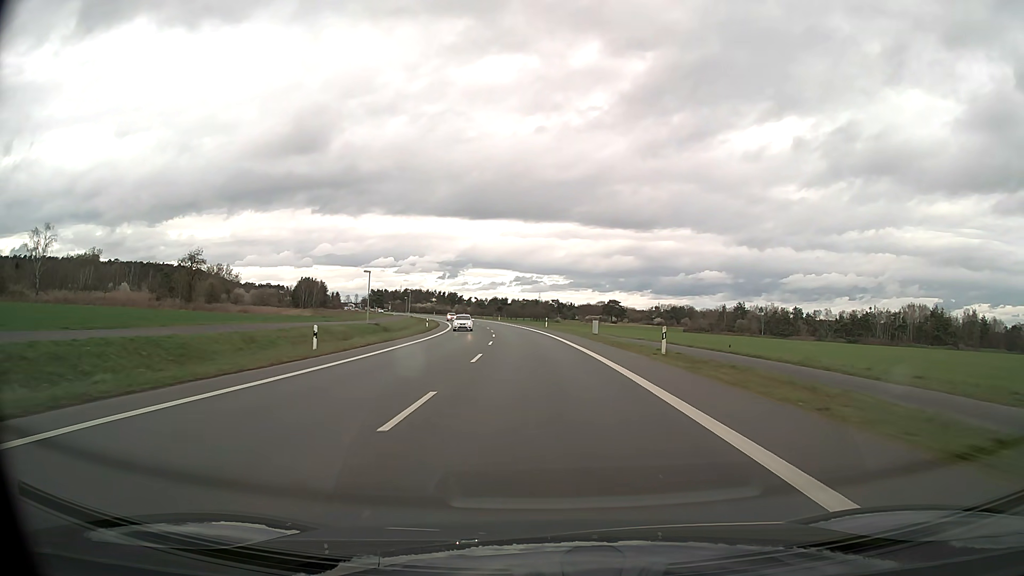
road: primary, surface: asphalt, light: Day
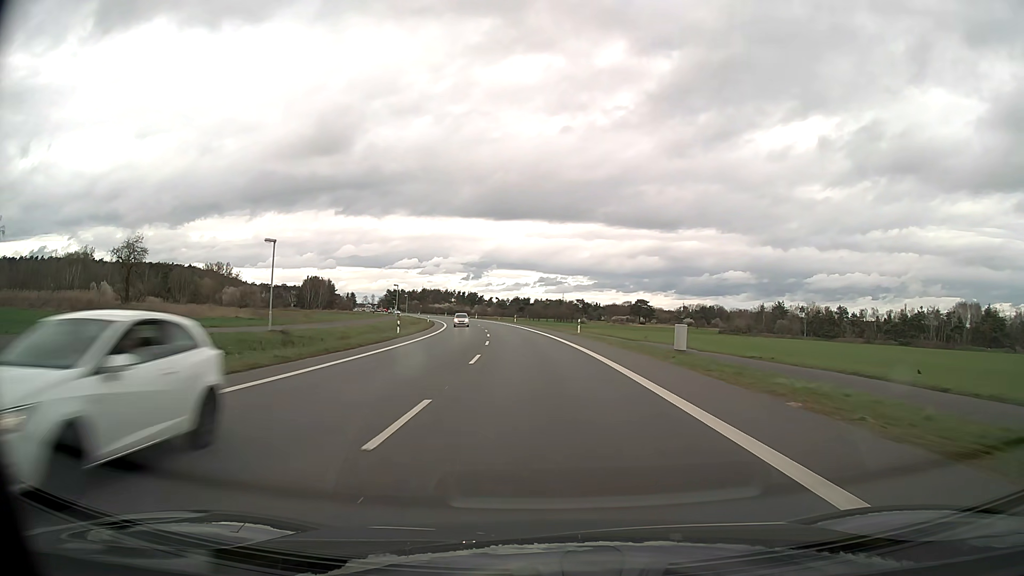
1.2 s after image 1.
(-0.5, +25.2) m; -2°
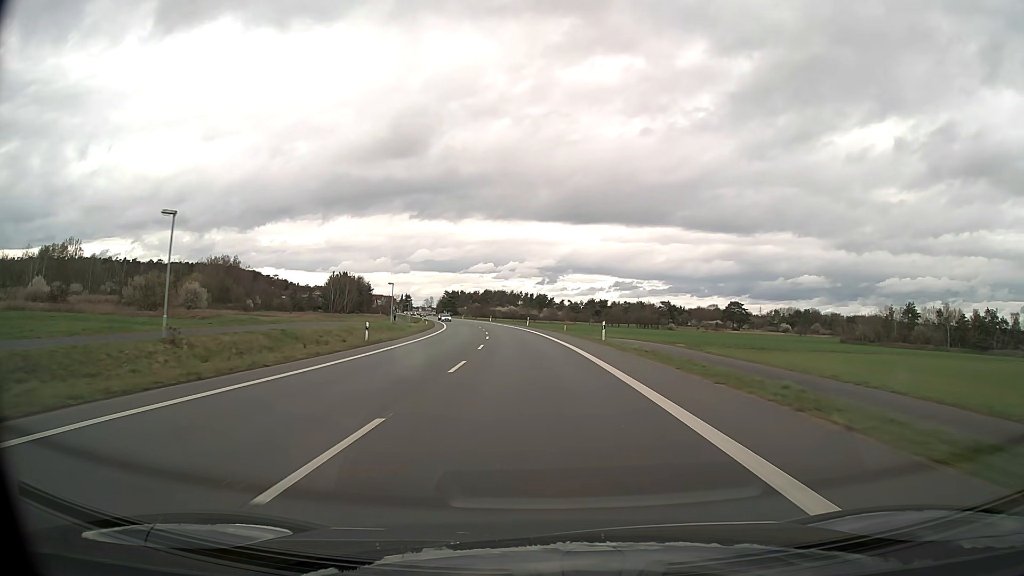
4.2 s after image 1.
(-3.2, +63.0) m; -6°
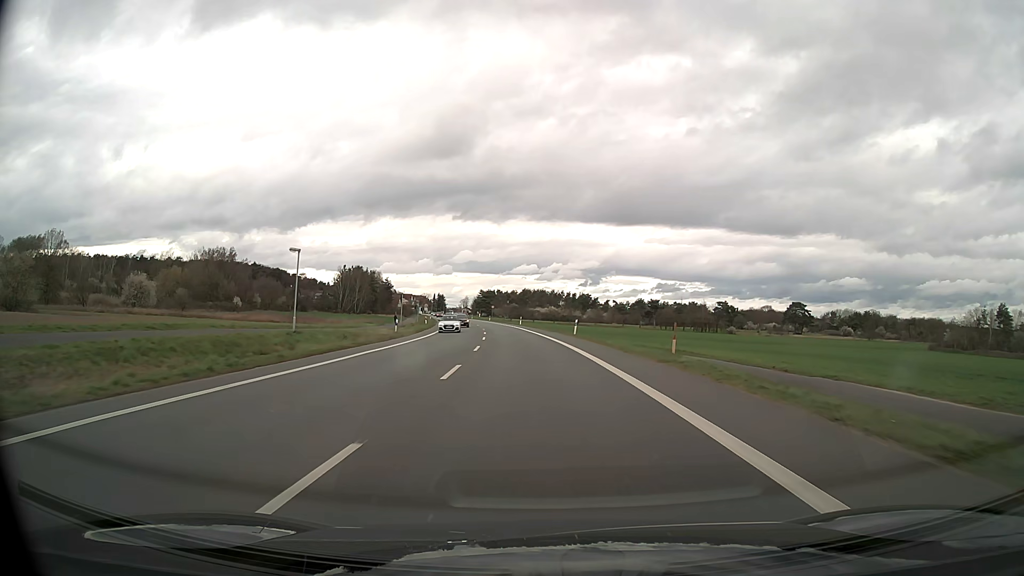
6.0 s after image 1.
(-1.2, +37.9) m; -3°
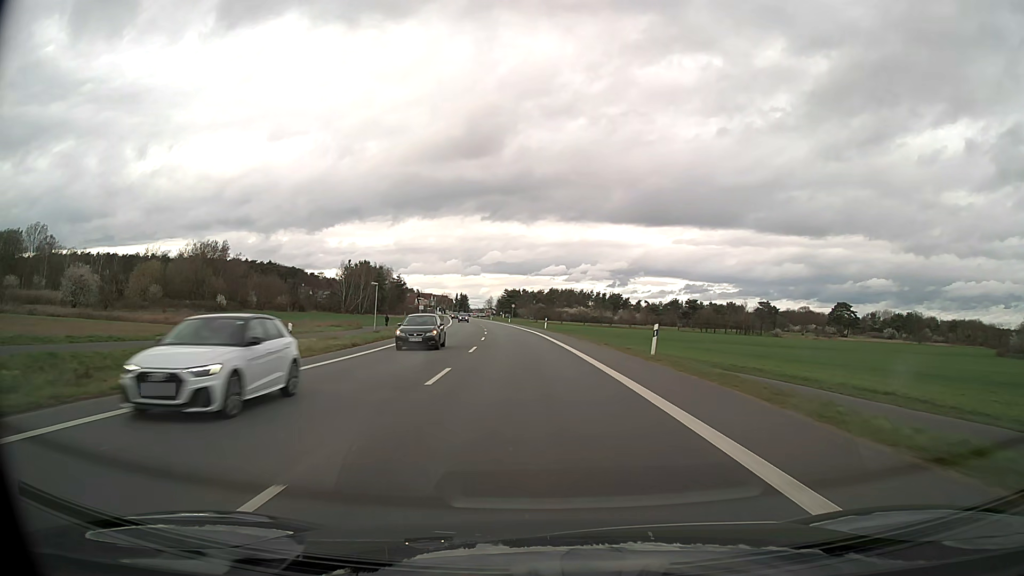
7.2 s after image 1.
(-0.5, +25.3) m; -2°
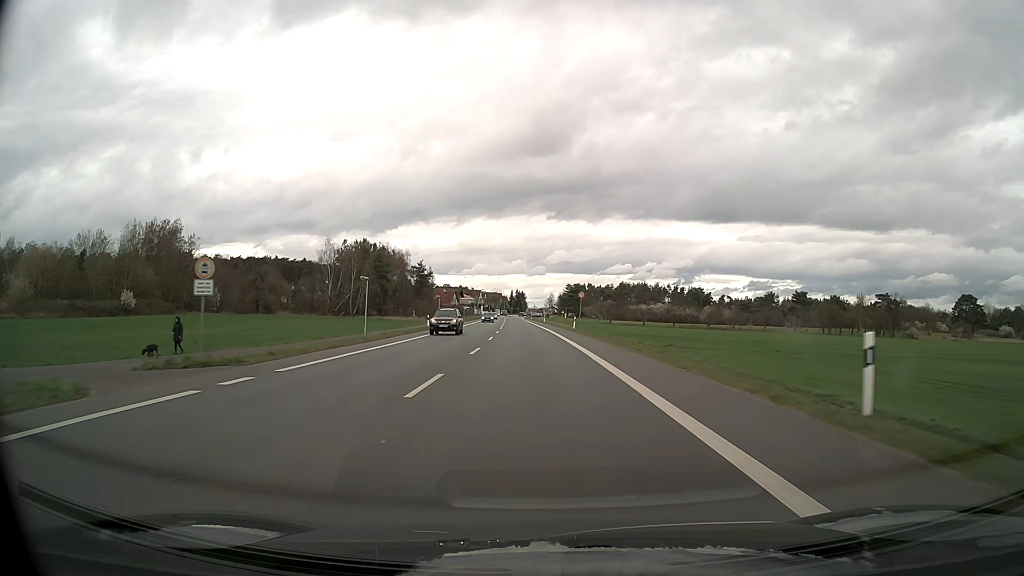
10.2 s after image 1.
(-3.0, +62.7) m; -5°
(0, +10) (0, +20) (0, +30) (-1, +40) (-1, +50) (-2, +60) (-2, +70) (-3, +80) (-3, +90) (-4, +100) m
